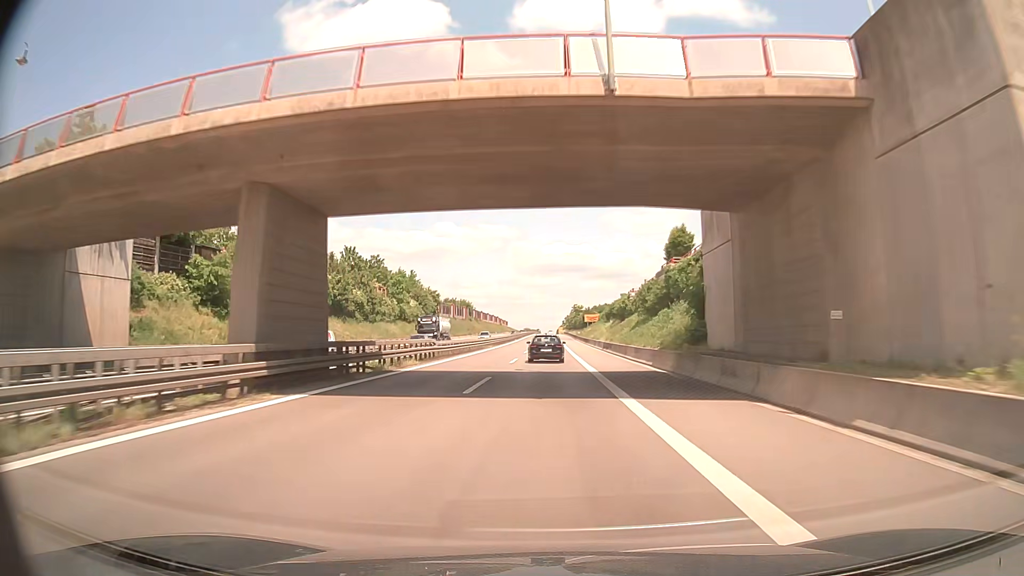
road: trunk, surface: asphalt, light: Day
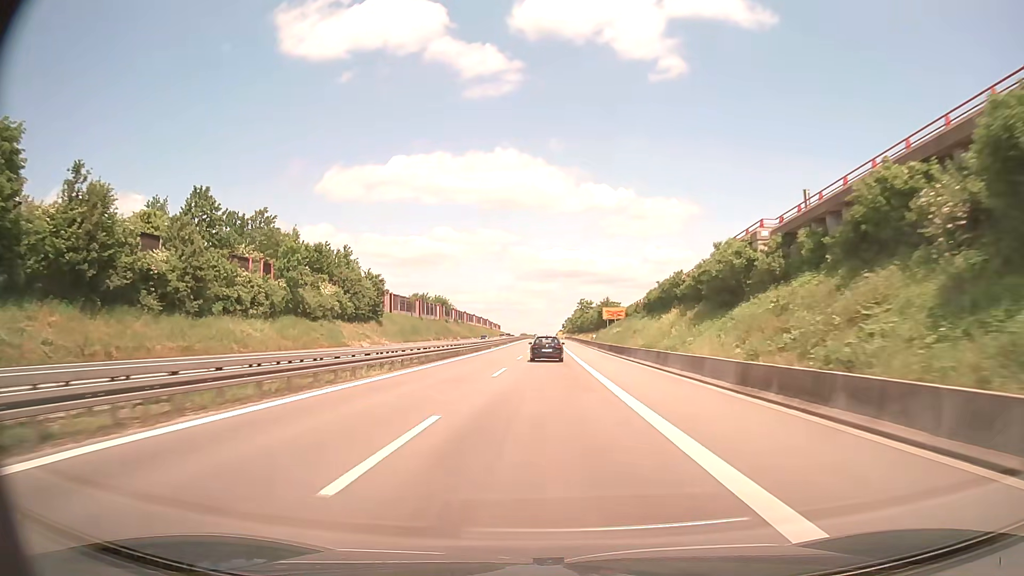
(+0.2, +46.7) m; 0°
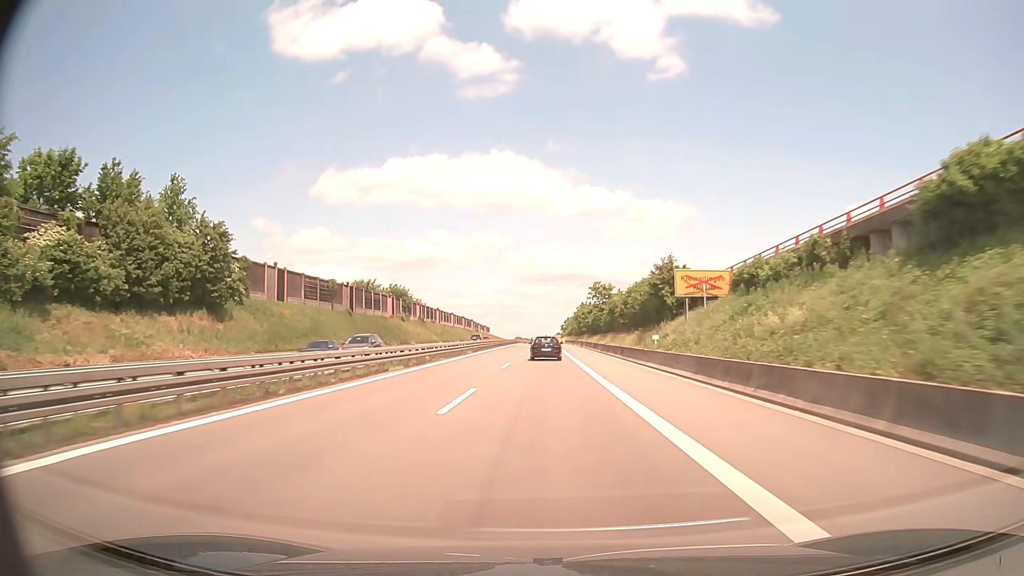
(+0.2, +48.0) m; +1°
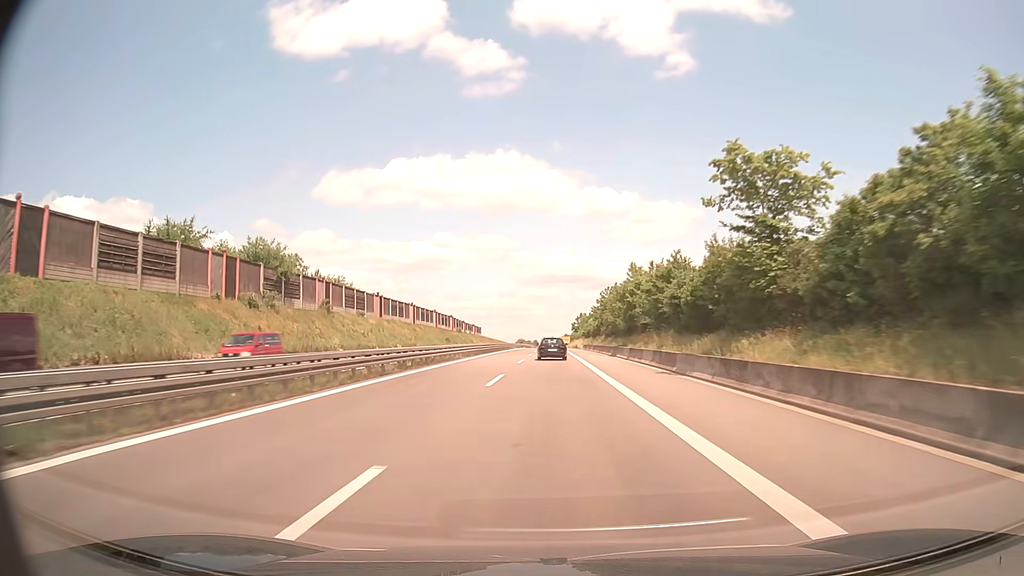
(-0.4, +65.5) m; 0°
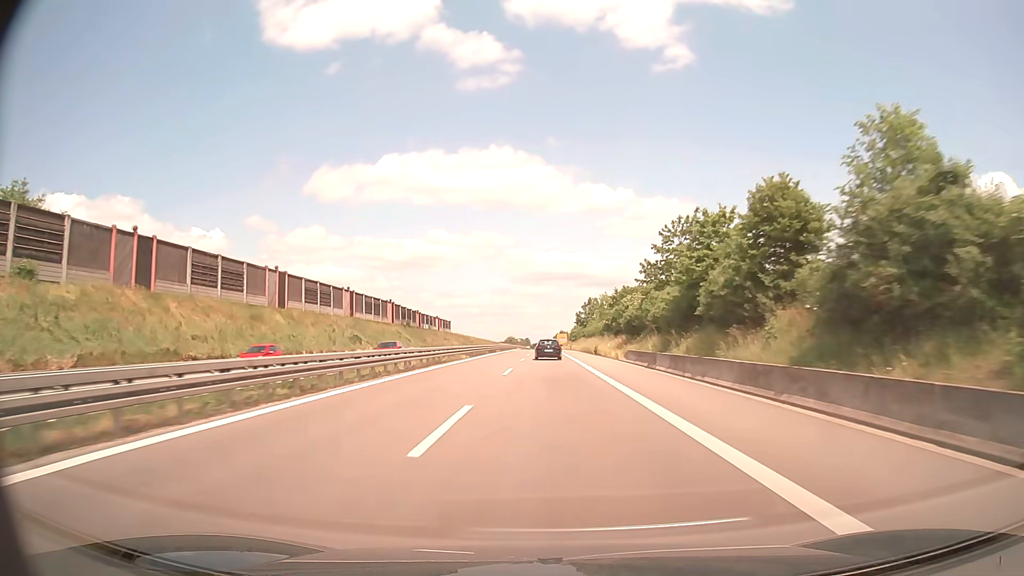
(0.0, +65.5) m; 0°
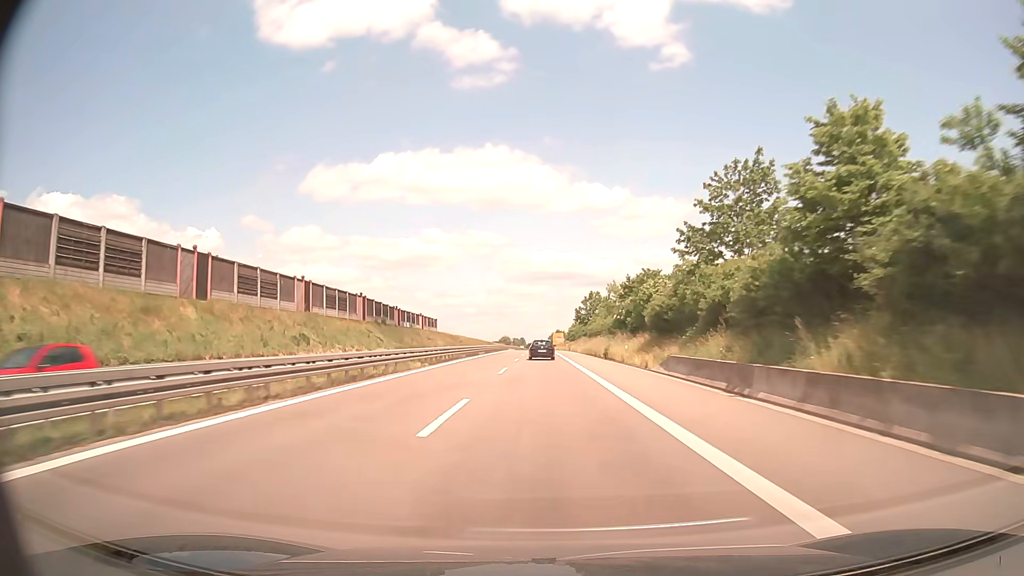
(+0.1, +16.4) m; 0°
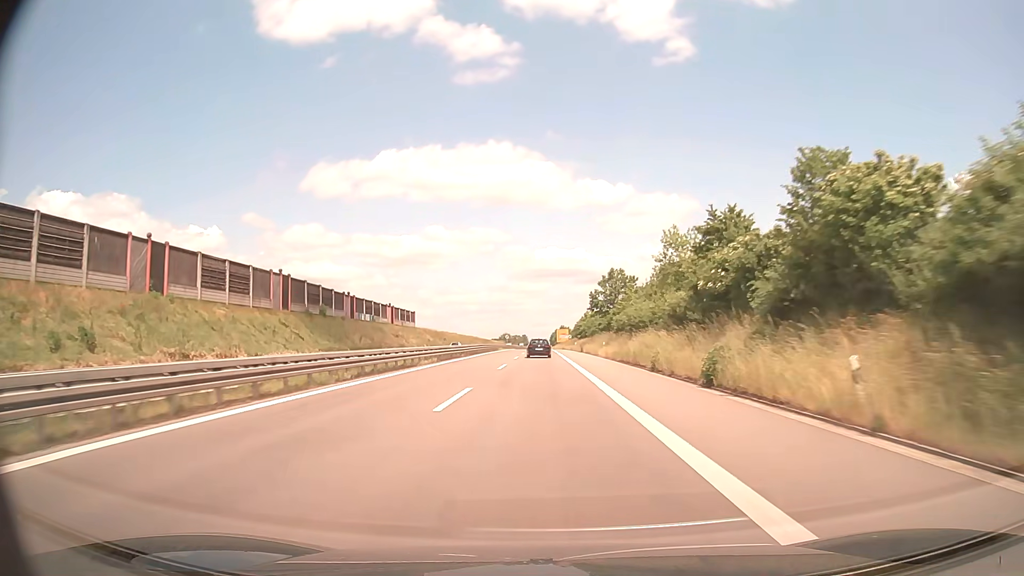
(0.0, +33.1) m; 0°
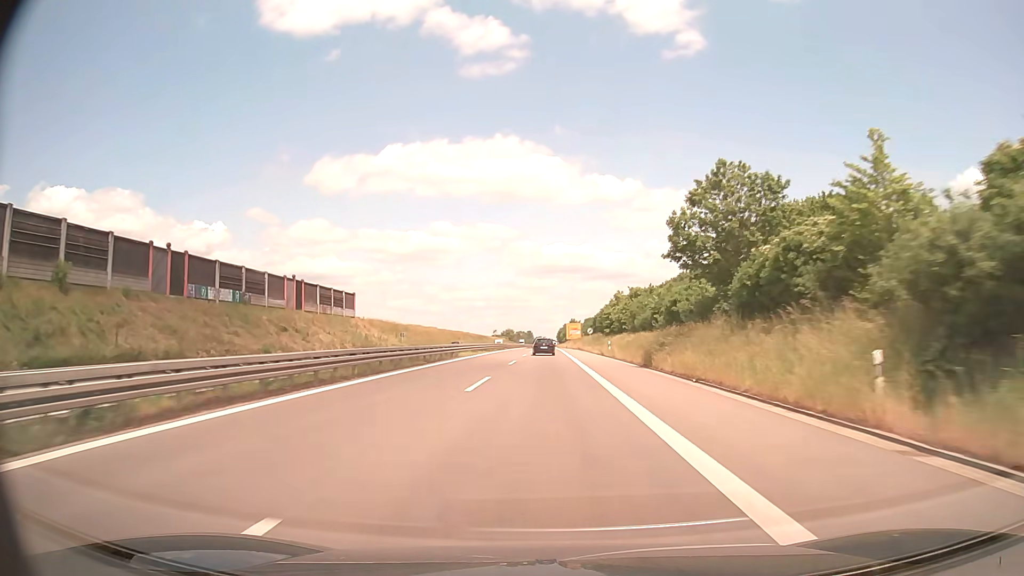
(-0.3, +50.0) m; -1°
(0, +10) (0, +20) (0, +30) (0, +40) (0, +50) (0, +60) (0, +70) (0, +80) (0, +90) (0, +100) m
